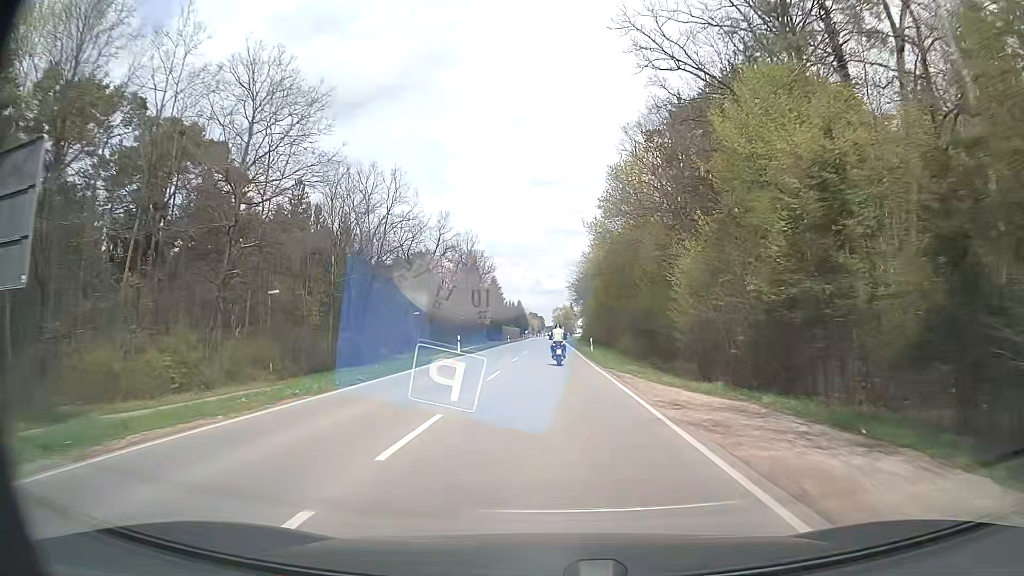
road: secondary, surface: asphalt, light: Day
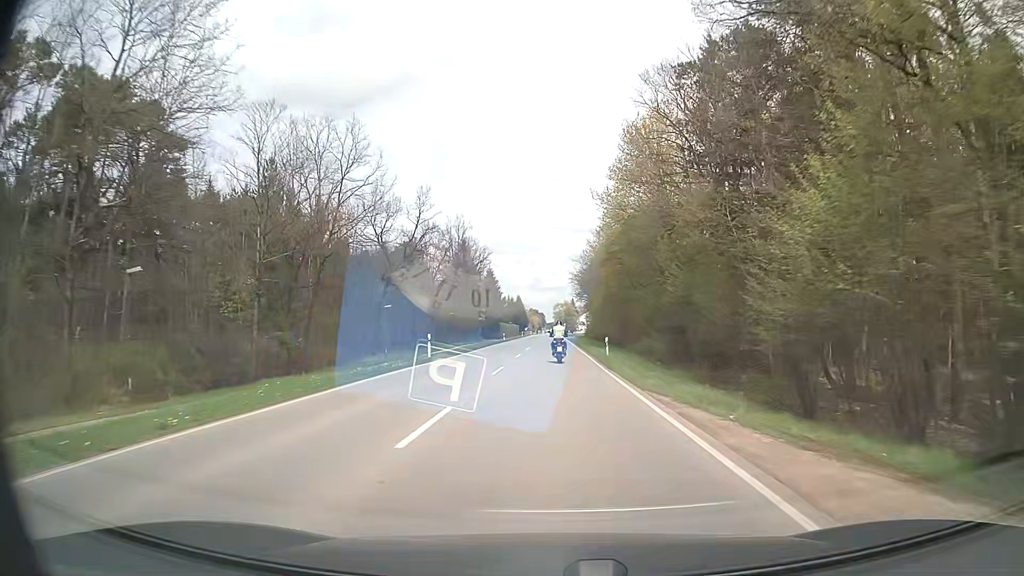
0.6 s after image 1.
(0.0, +11.3) m; 0°
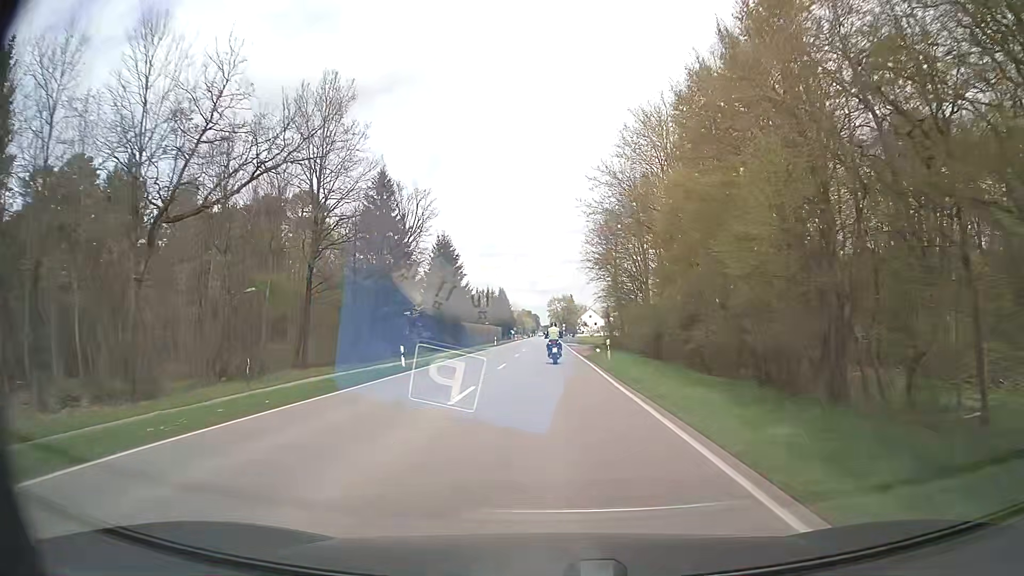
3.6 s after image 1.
(+0.3, +55.3) m; +1°
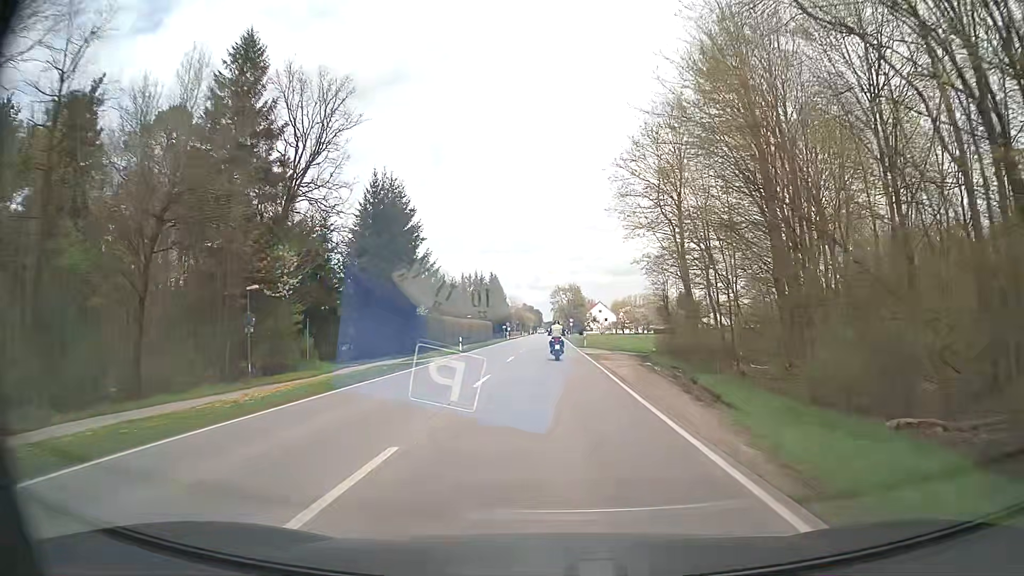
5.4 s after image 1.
(-0.2, +32.8) m; 0°
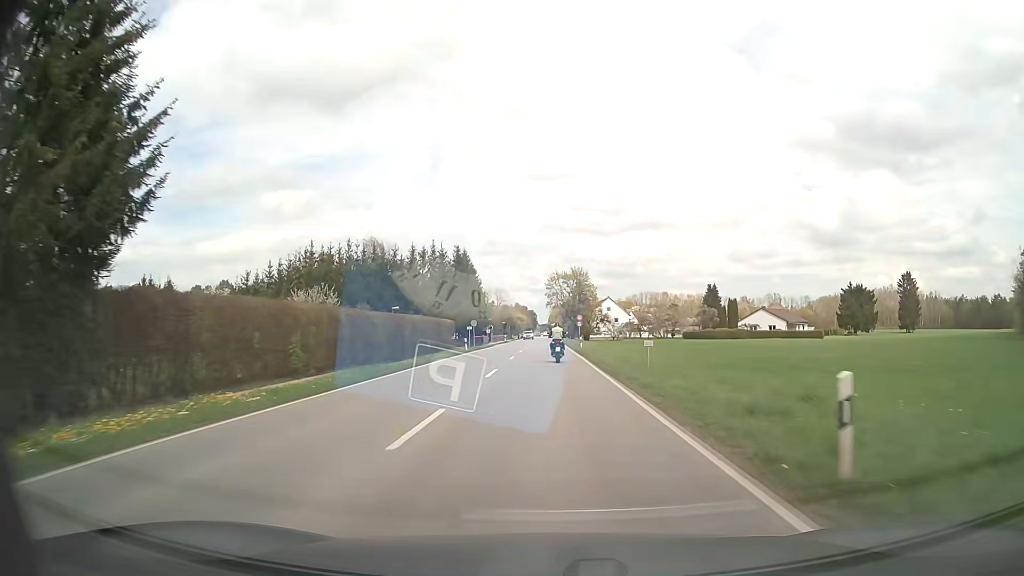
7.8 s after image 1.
(0.0, +44.4) m; 0°
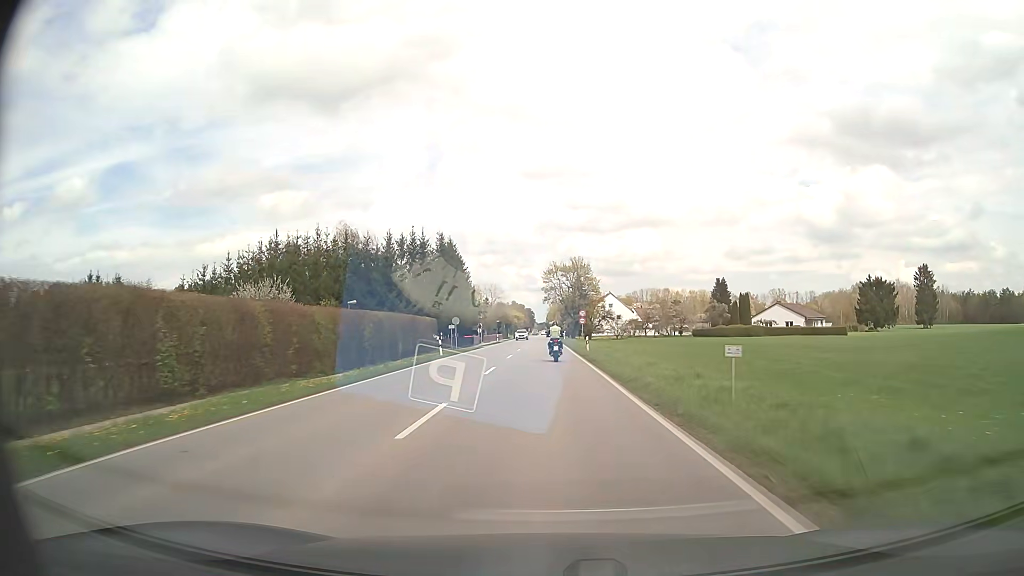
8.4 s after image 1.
(0.0, +11.1) m; 0°
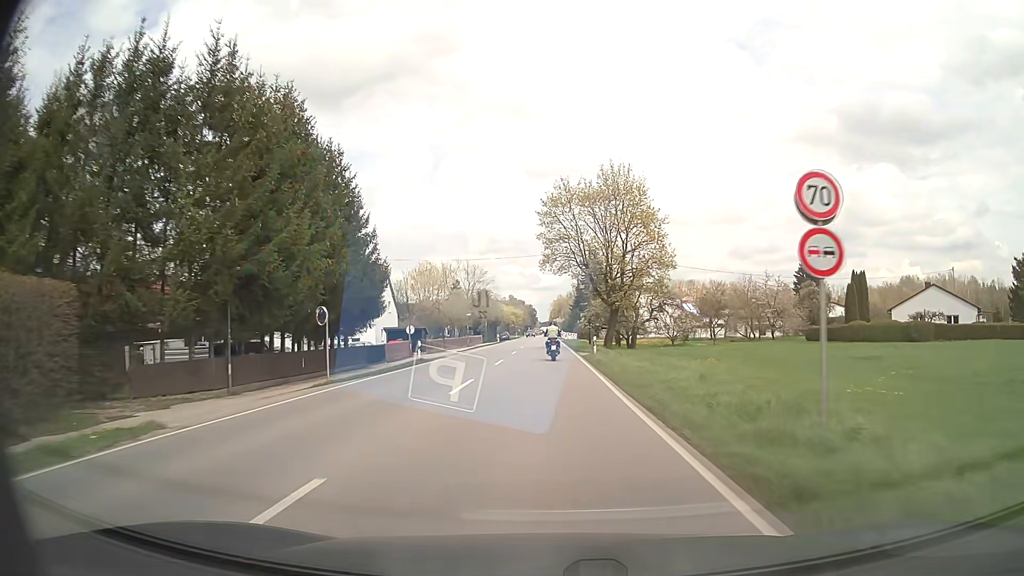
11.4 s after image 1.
(-0.1, +54.4) m; 0°
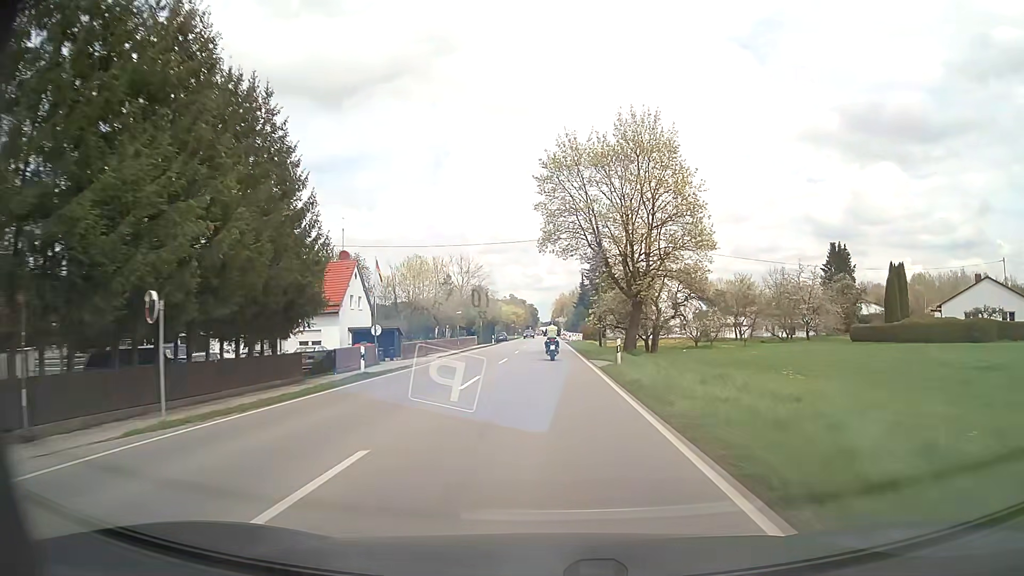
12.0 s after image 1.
(0.0, +10.7) m; 0°
(0, +10) (0, +20) (0, +30) (0, +40) (0, +50) (0, +60) (0, +70) (0, +80) (0, +90) (0, +100) m
